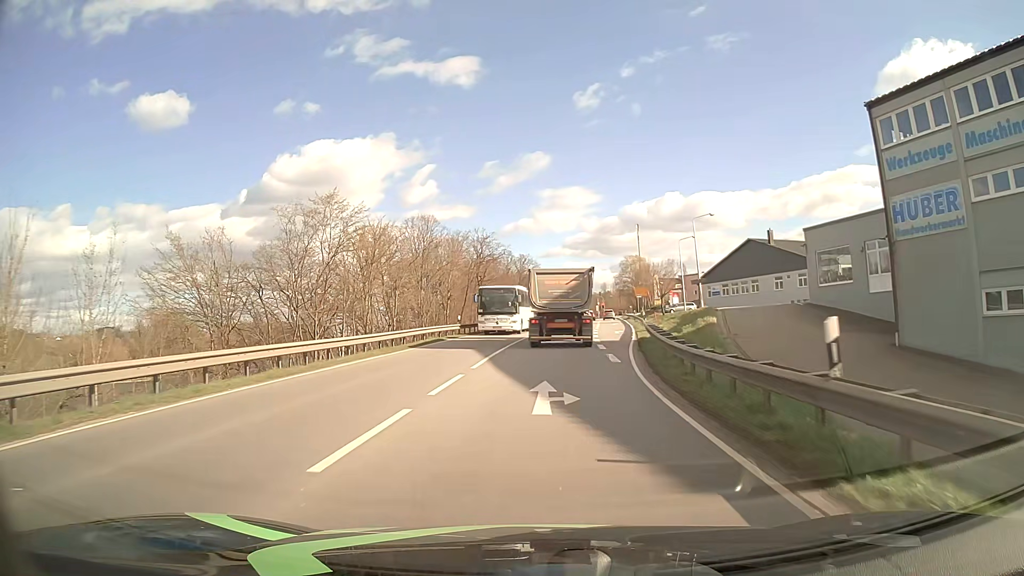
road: primary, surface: asphalt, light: Day
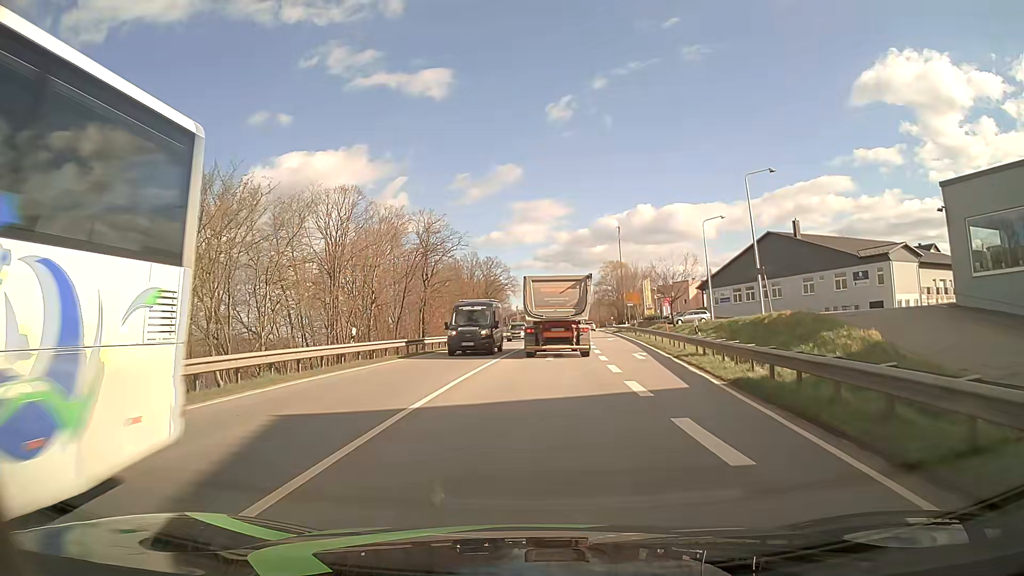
(+0.4, +19.8) m; +2°
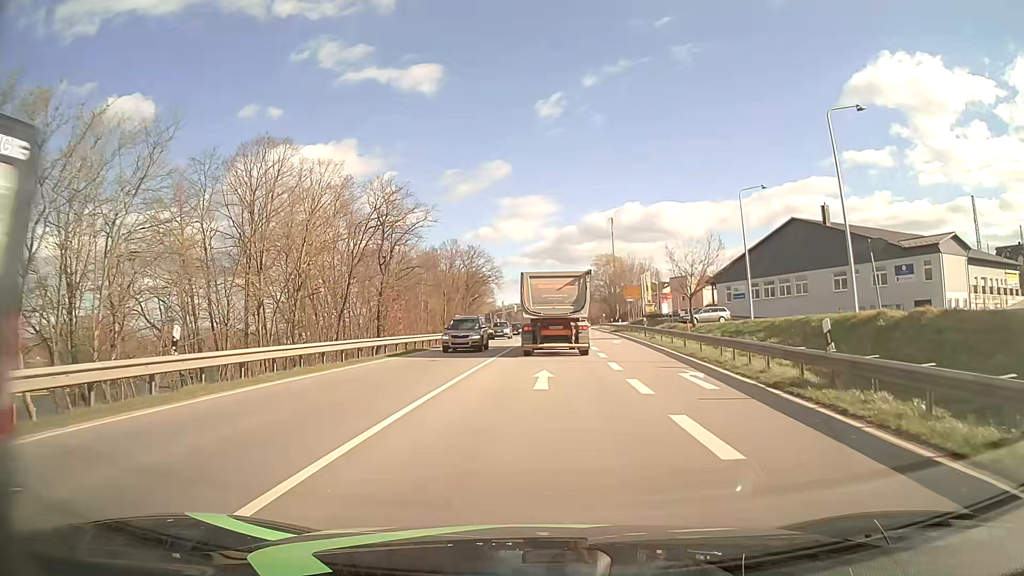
(+0.1, +11.5) m; +1°
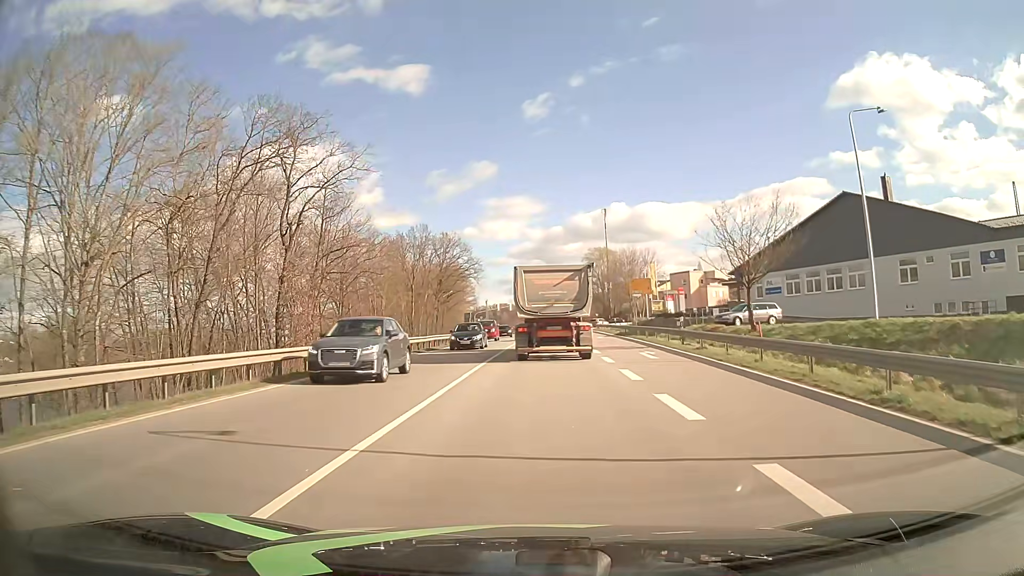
(+0.1, +15.4) m; +1°
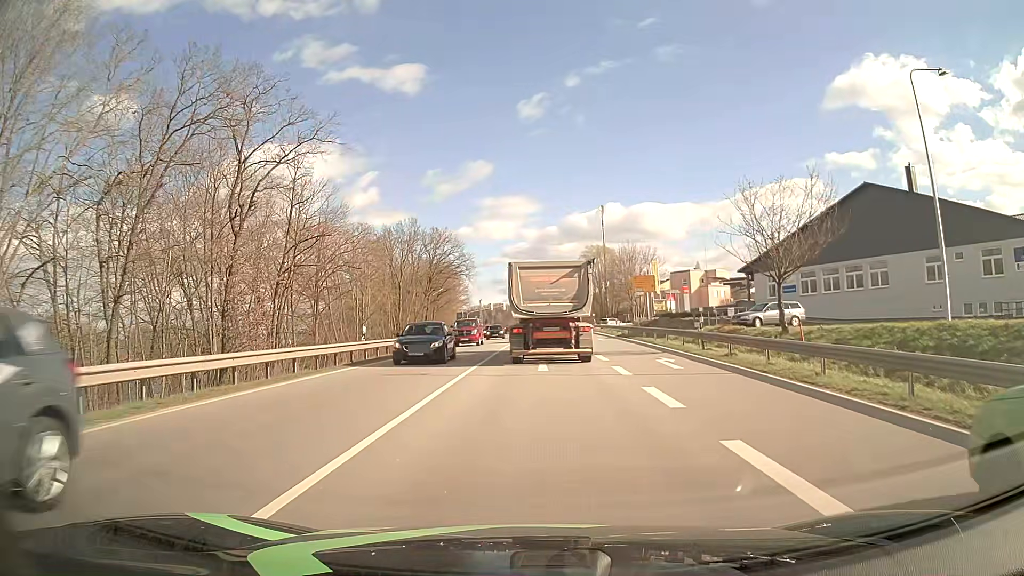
(0.0, +4.7) m; 0°
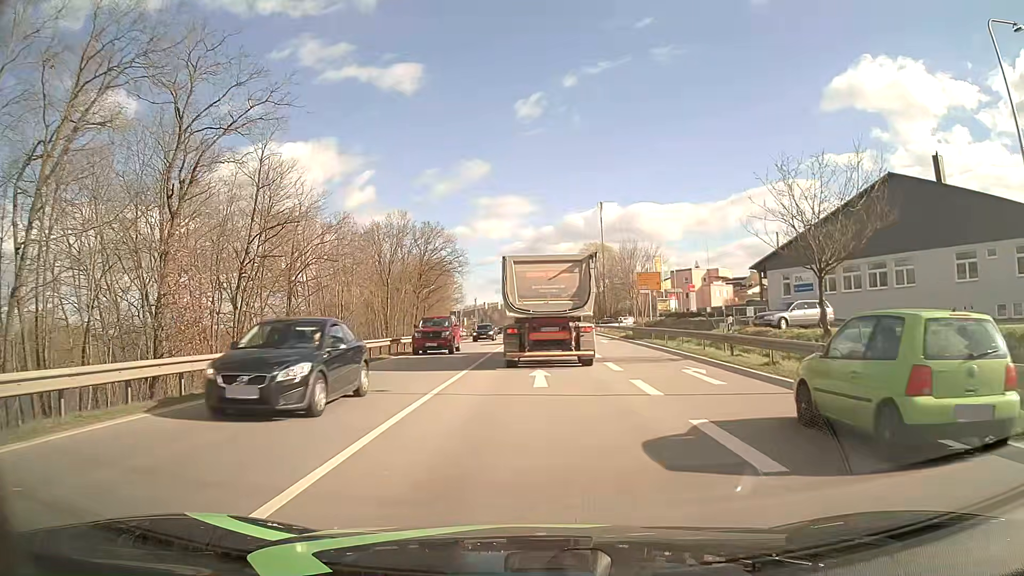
(0.0, +4.4) m; 0°
